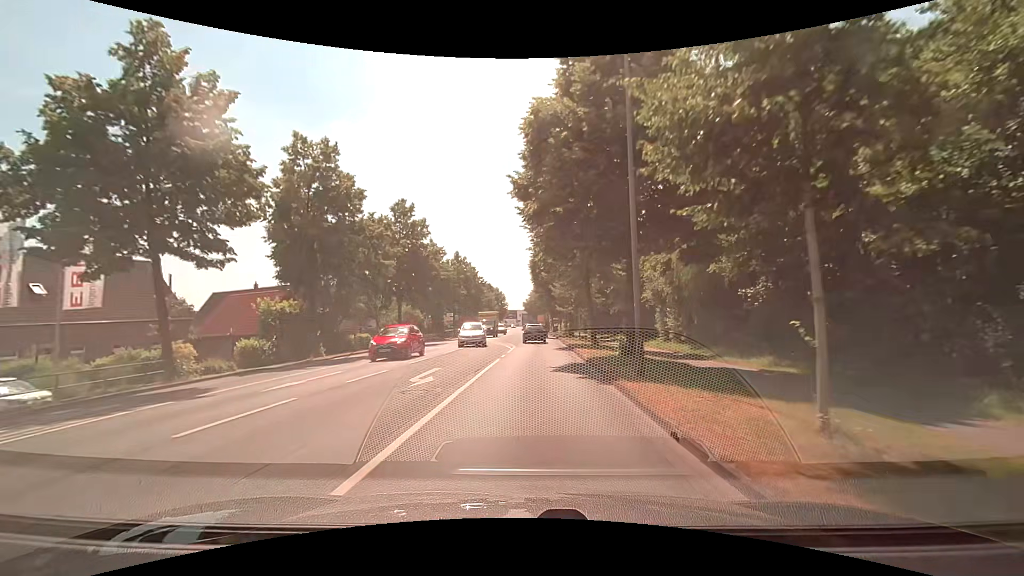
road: secondary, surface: asphalt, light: Day
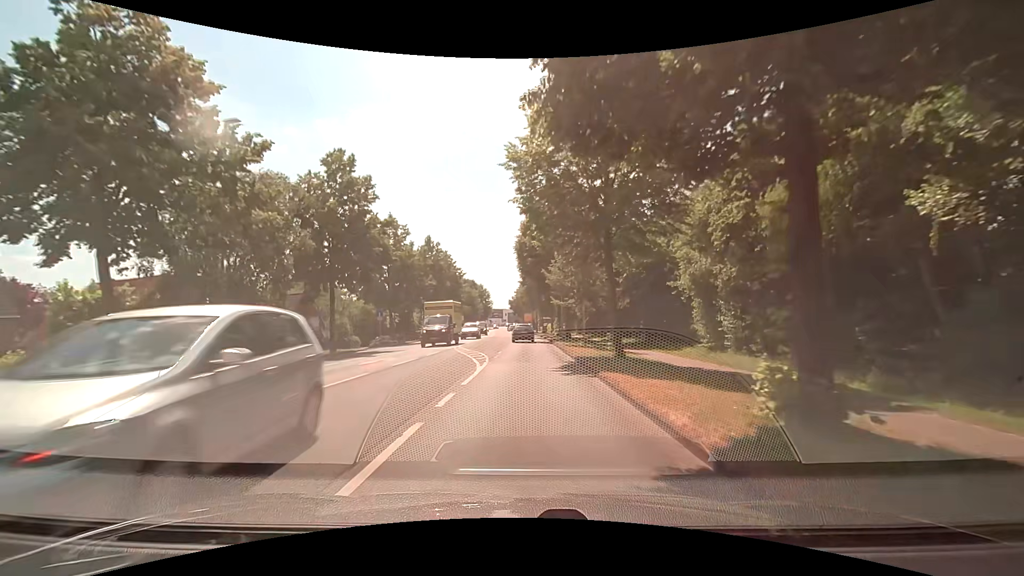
(+0.3, +13.4) m; +1°
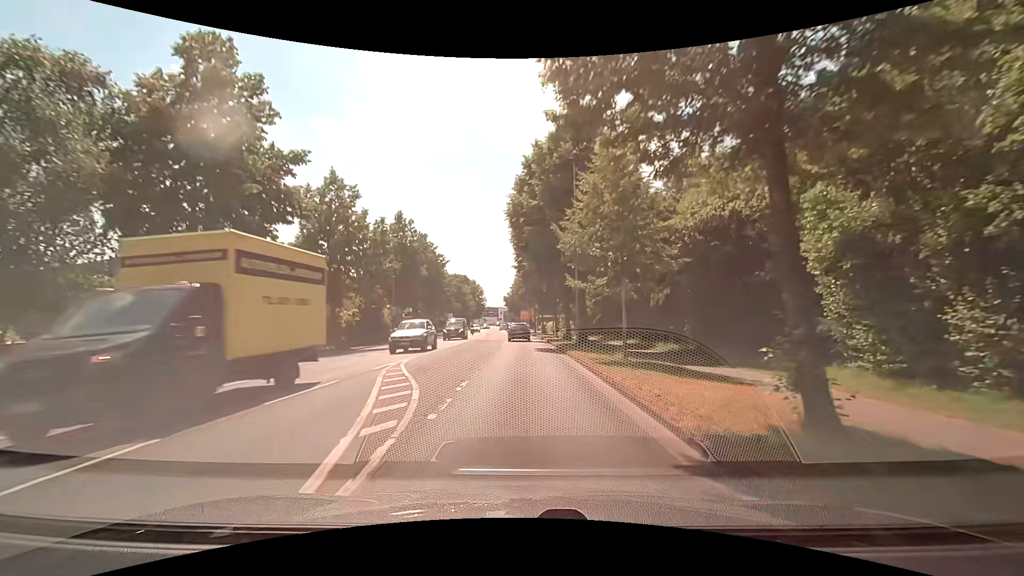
(+0.3, +14.1) m; +1°
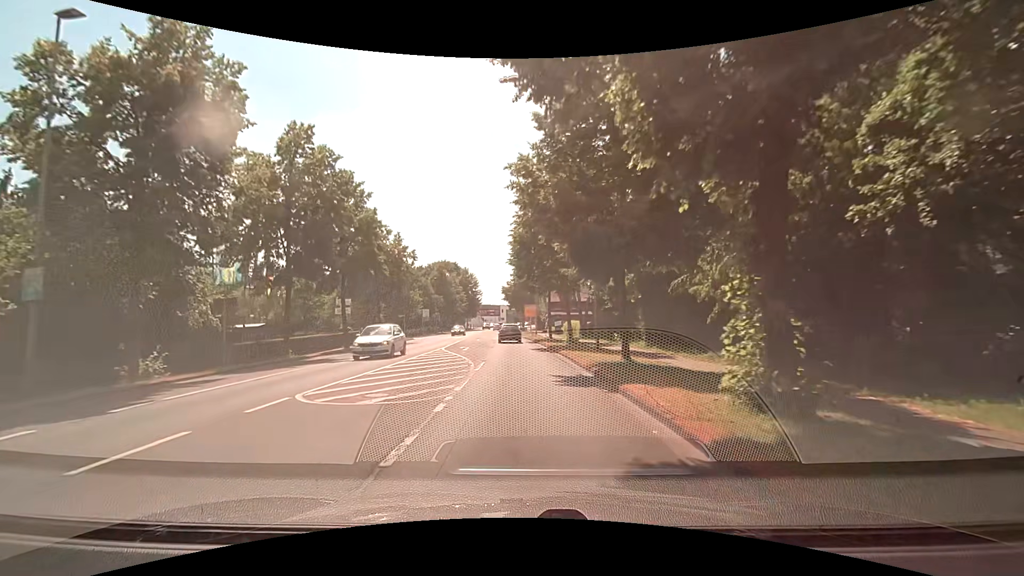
(+0.3, +35.2) m; 0°
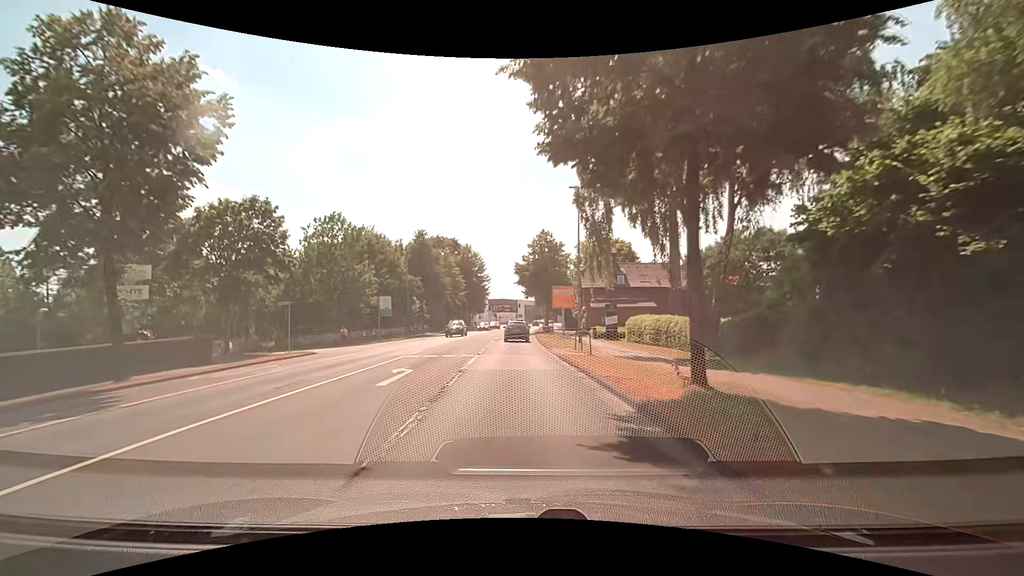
(-0.6, +34.4) m; -2°
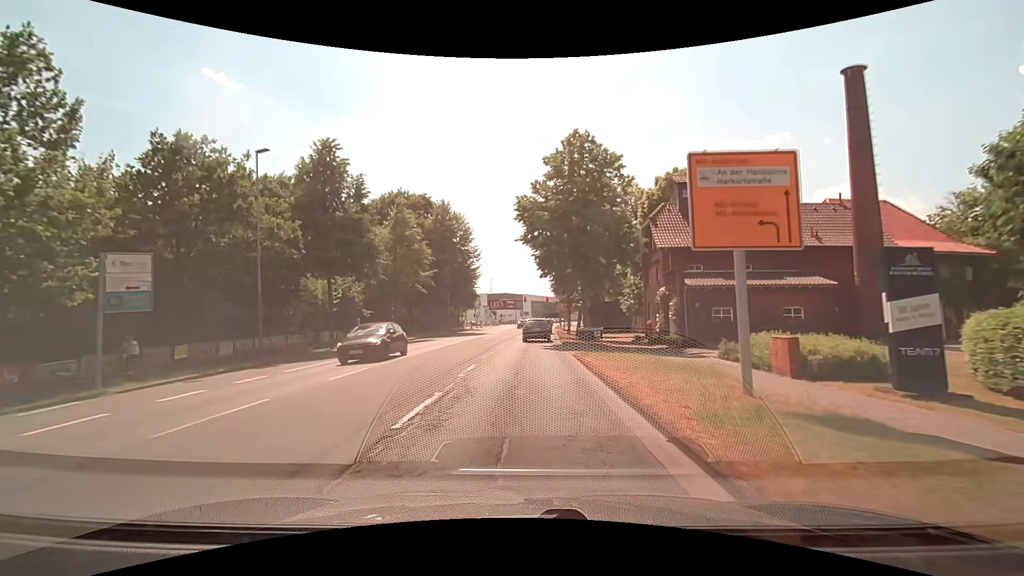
(-0.8, +33.6) m; -1°
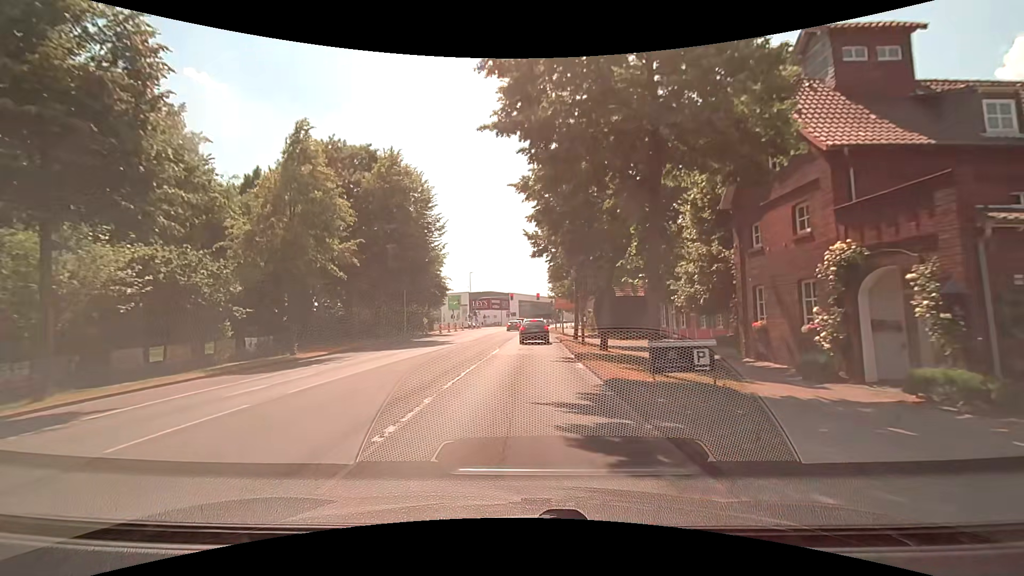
(+0.1, +18.4) m; +1°
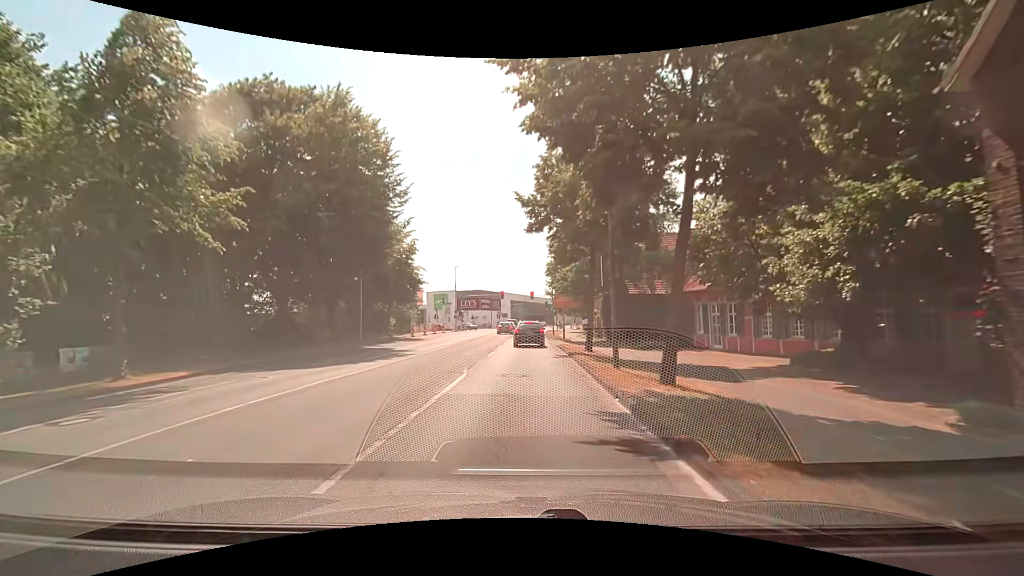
(+0.1, +11.0) m; 0°
(0, +10) (+1, +20) (+1, +30) (+1, +40) (+2, +50) (+2, +60) (+3, +70) (+4, +80) (+5, +90) (+6, +100) m
